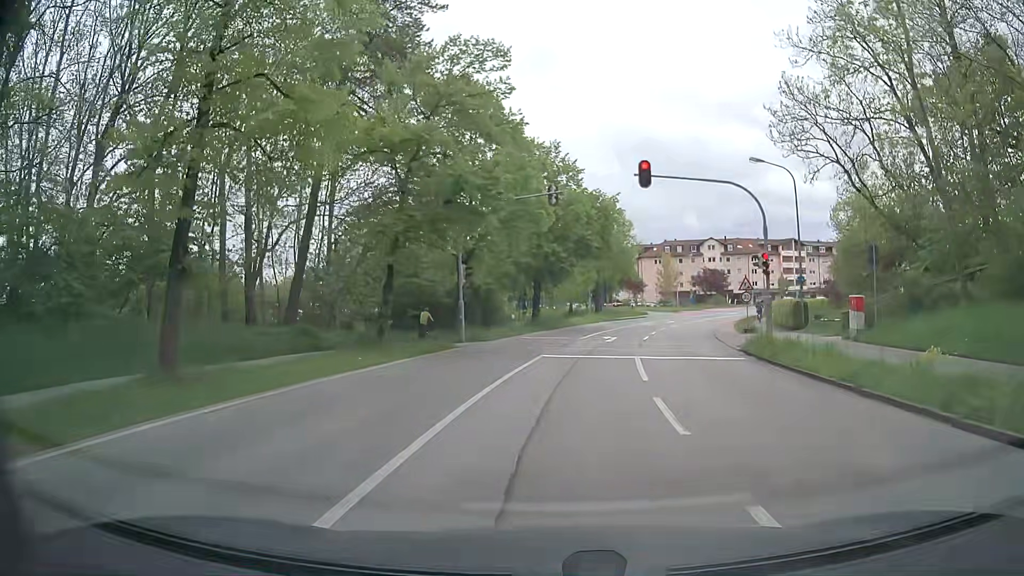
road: secondary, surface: asphalt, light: Day
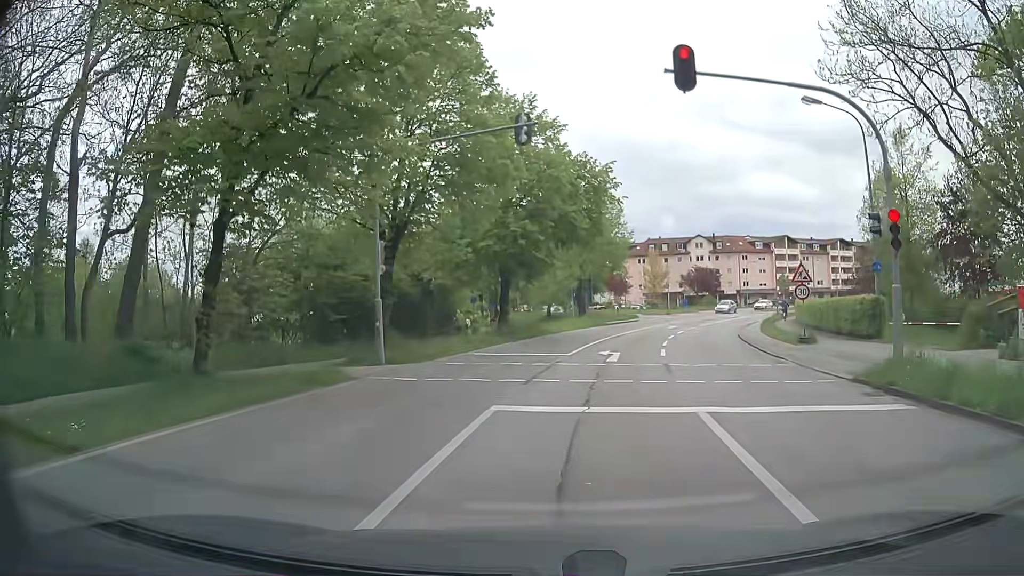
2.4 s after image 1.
(+0.4, +10.5) m; +2°
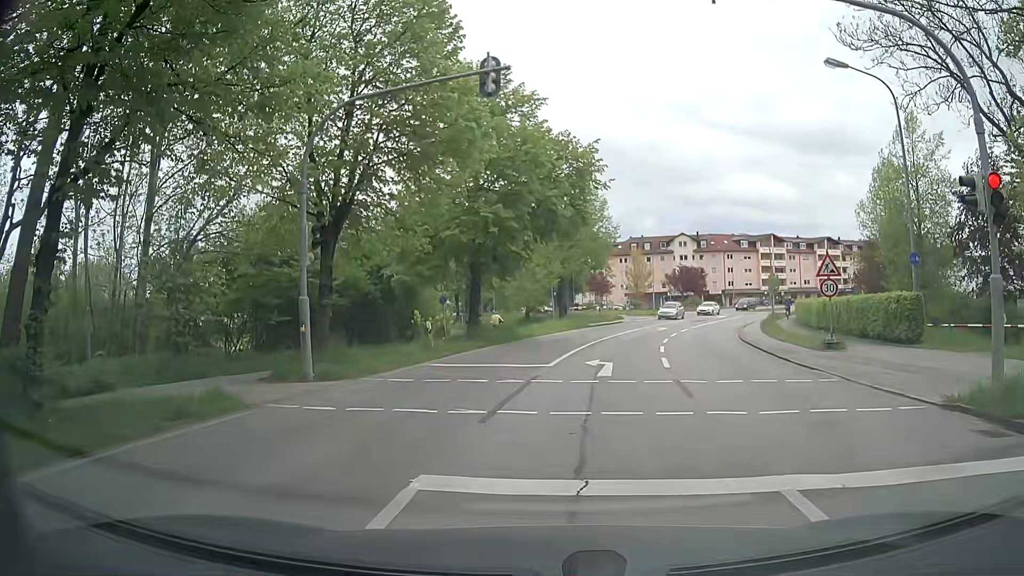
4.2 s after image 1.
(+0.1, +4.0) m; -1°
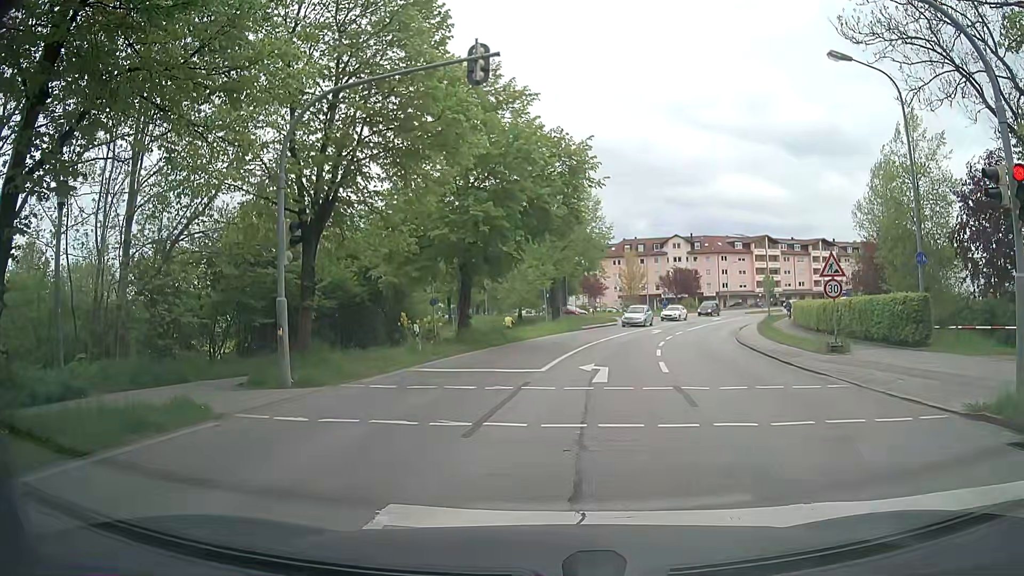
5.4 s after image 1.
(0.0, +0.8) m; 0°
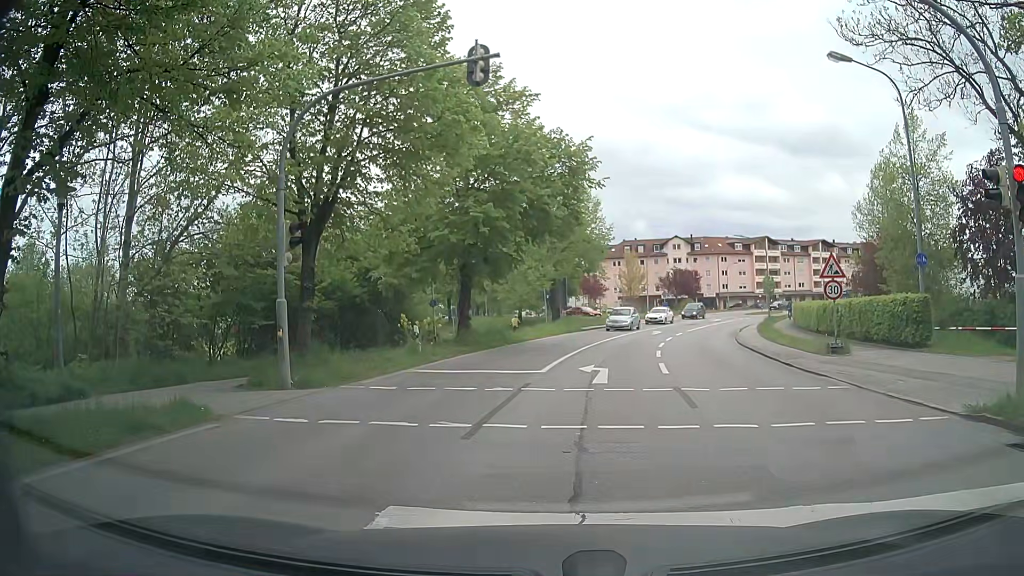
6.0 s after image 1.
(0.0, +0.1) m; 0°
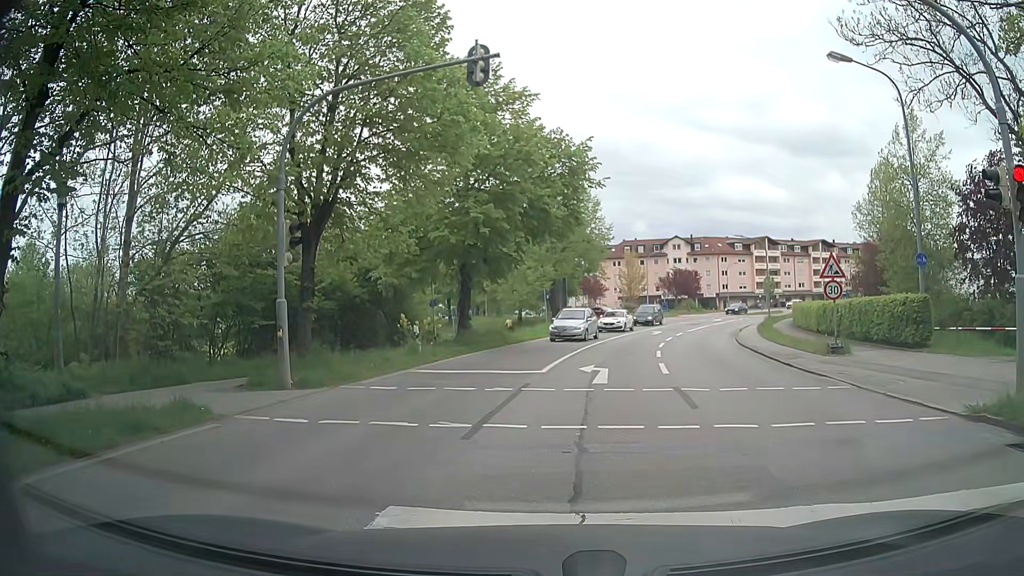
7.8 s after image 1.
(0.0, 0.0) m; 0°
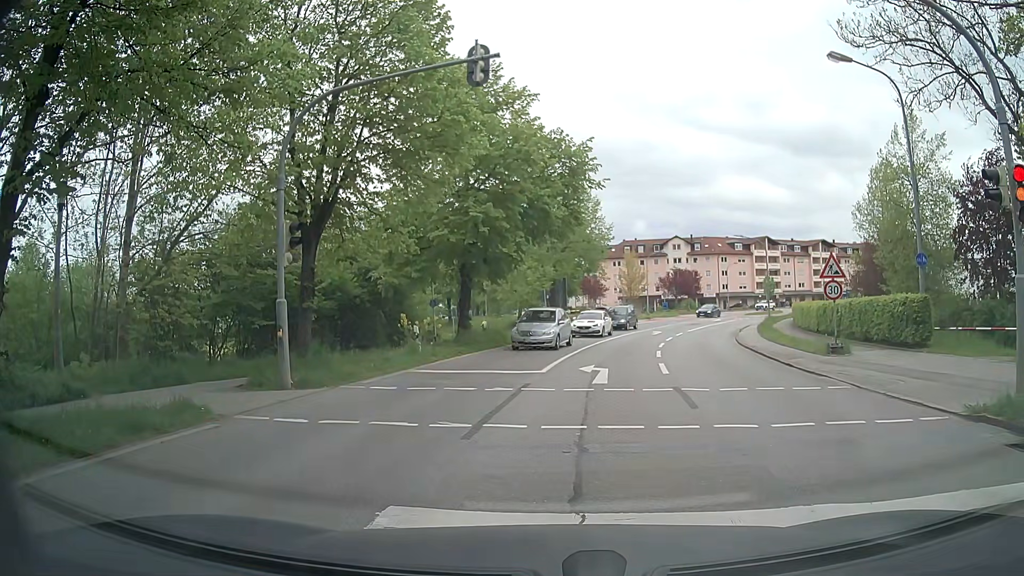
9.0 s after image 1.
(0.0, 0.0) m; 0°
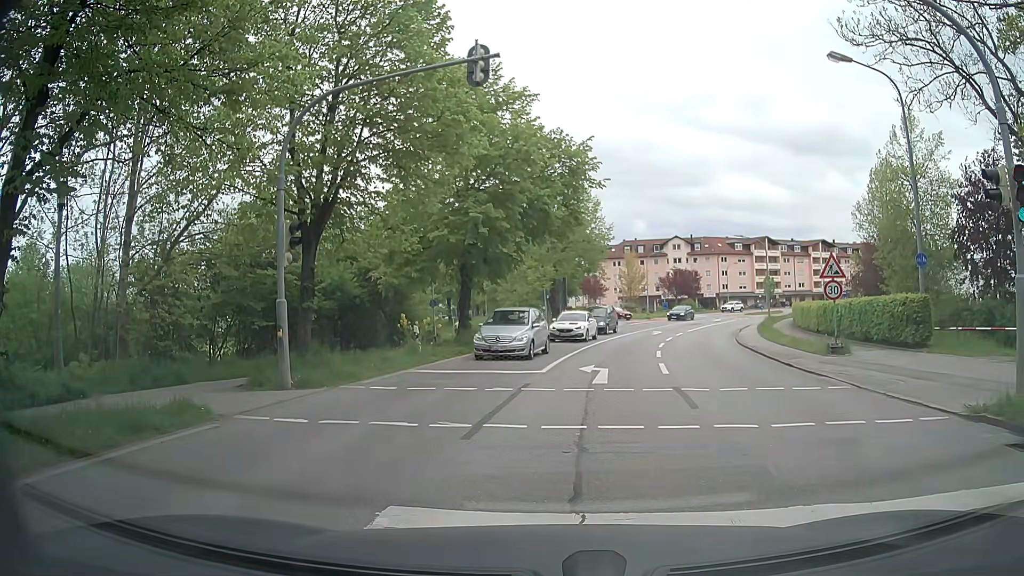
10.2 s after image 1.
(0.0, 0.0) m; 0°
